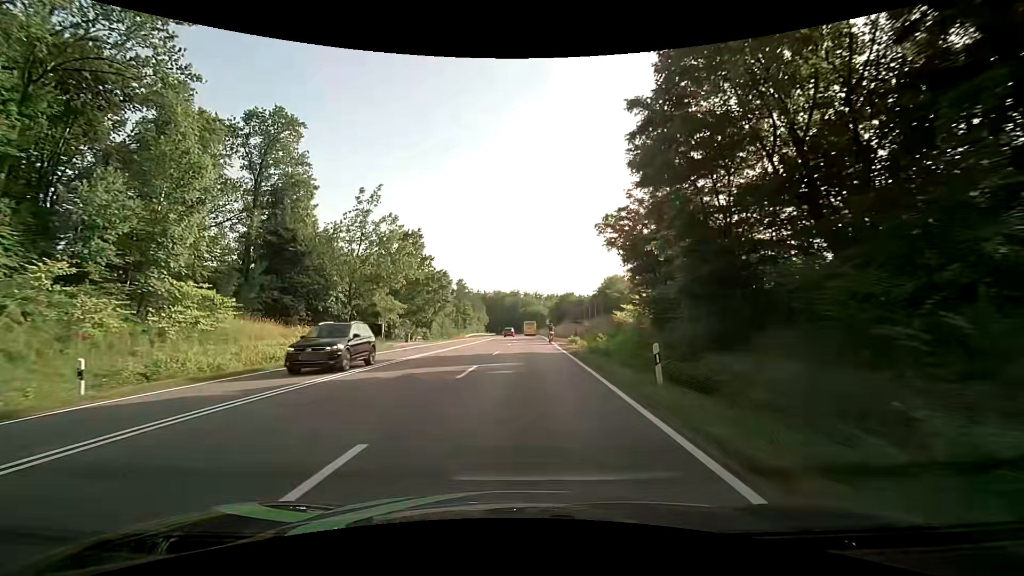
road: secondary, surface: asphalt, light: Day
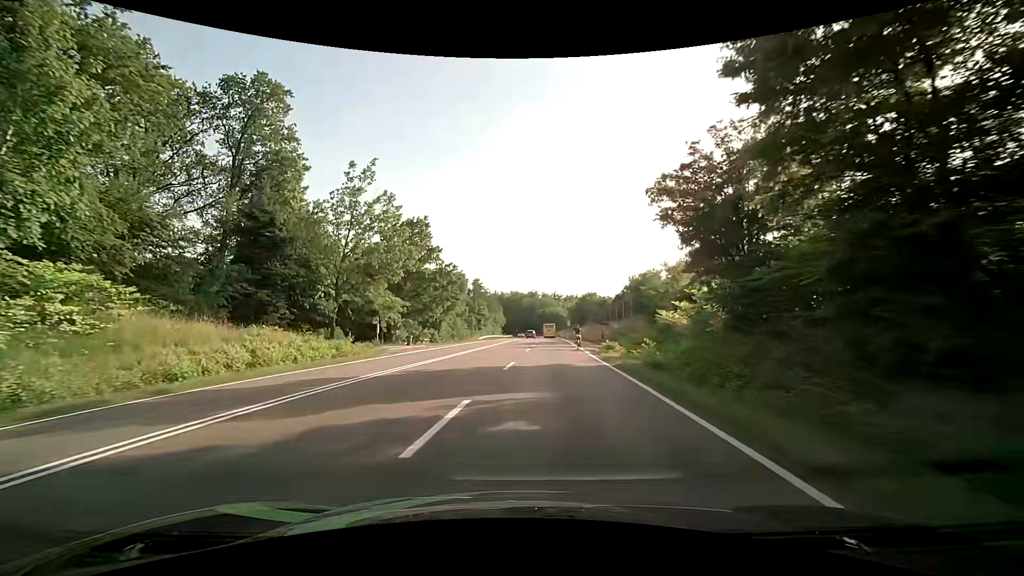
(-0.2, +8.0) m; -3°
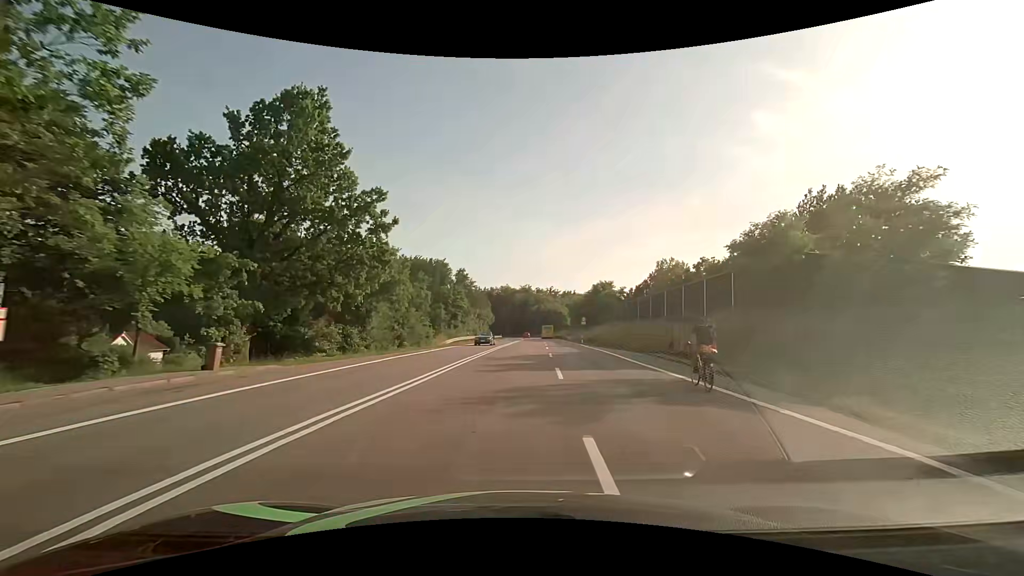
(0.0, +30.5) m; +1°
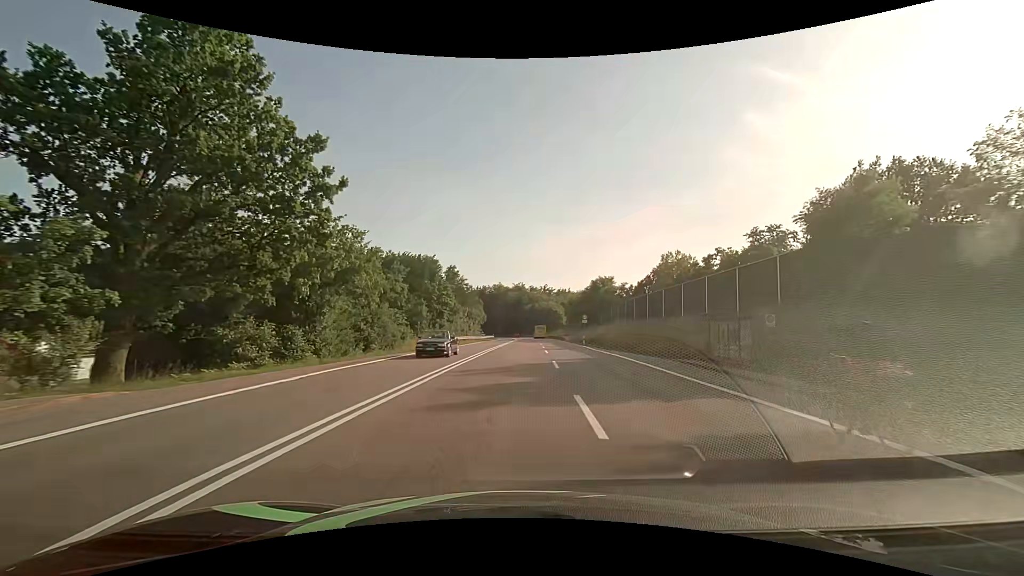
(+0.1, +7.7) m; +1°
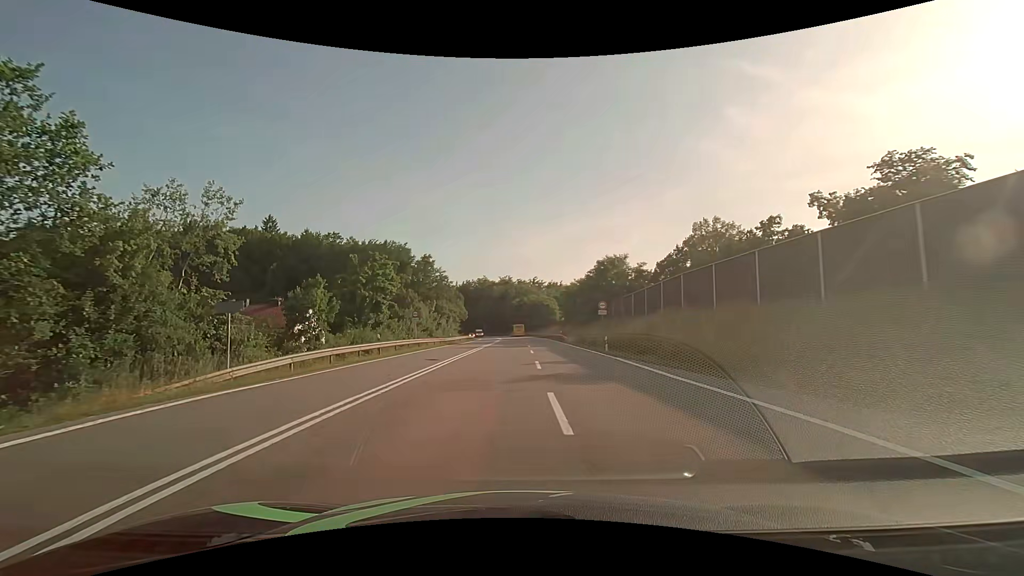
(+1.1, +23.4) m; +2°
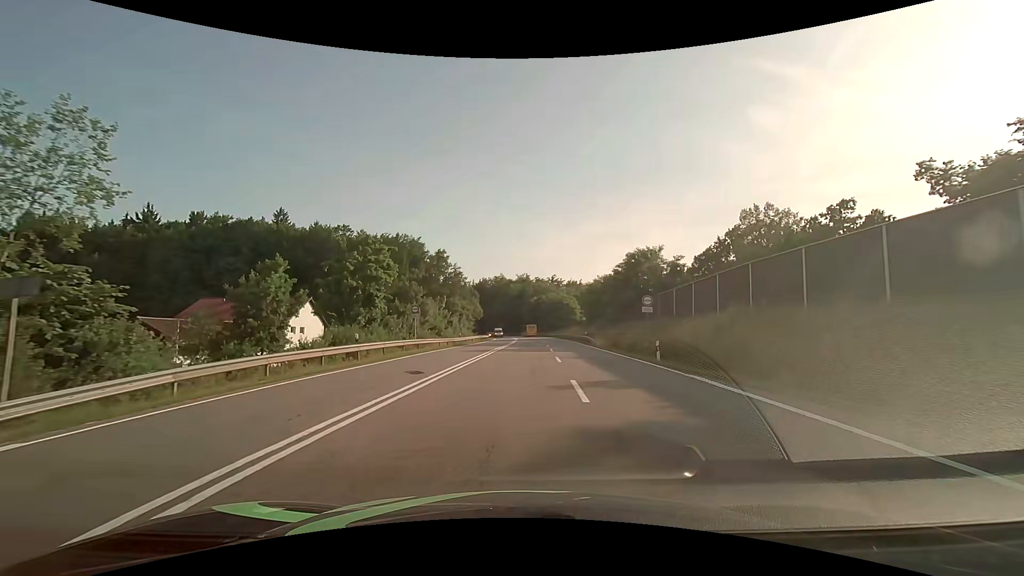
(-0.2, +7.6) m; -2°
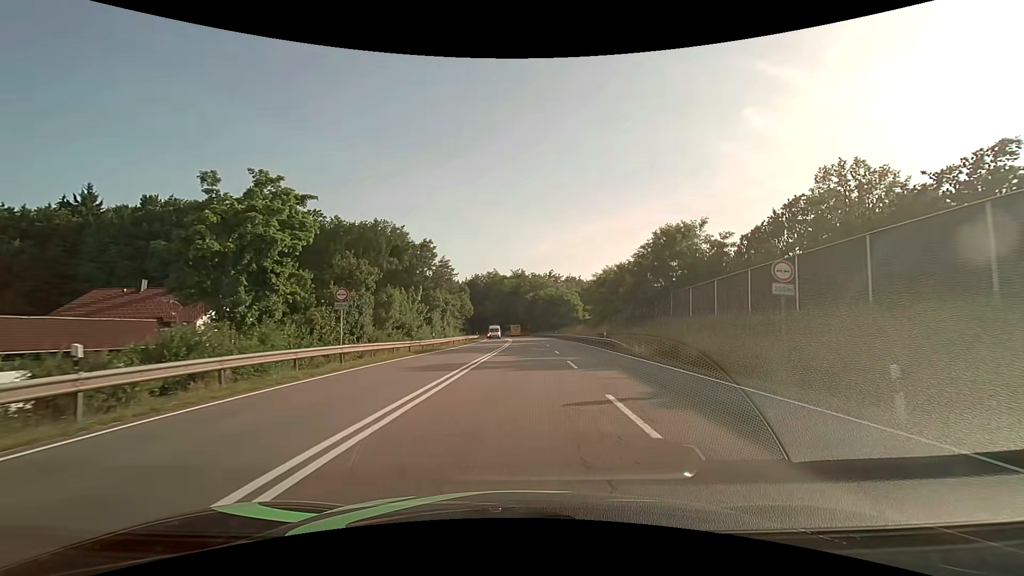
(0.0, +14.9) m; 0°
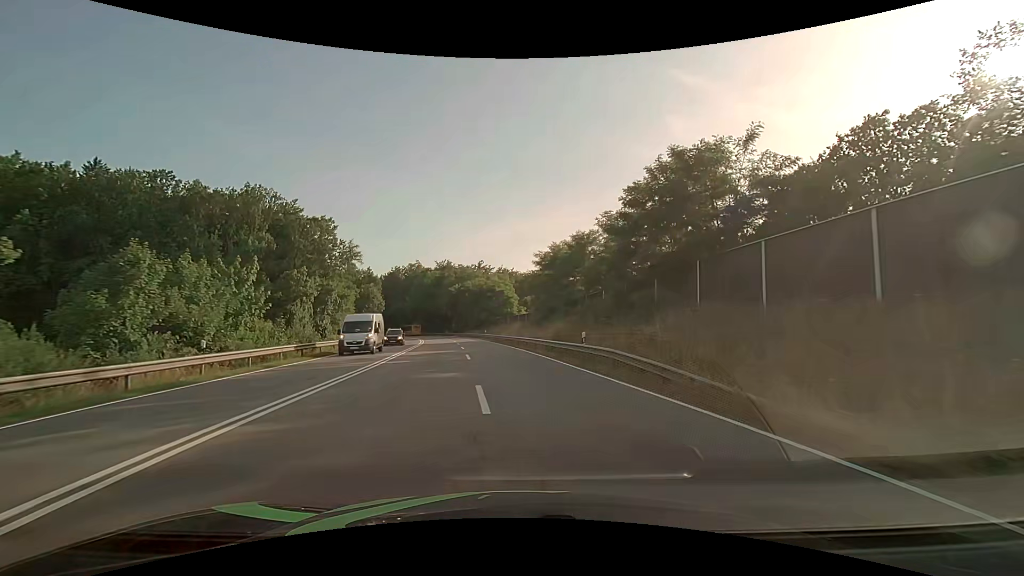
(+1.6, +21.8) m; +8°
(0, +10) (-1, +20) (-1, +30) (-3, +40) (-4, +50) (-6, +60) (-7, +69) (-9, +79) (-12, +89) (-14, +99) m
